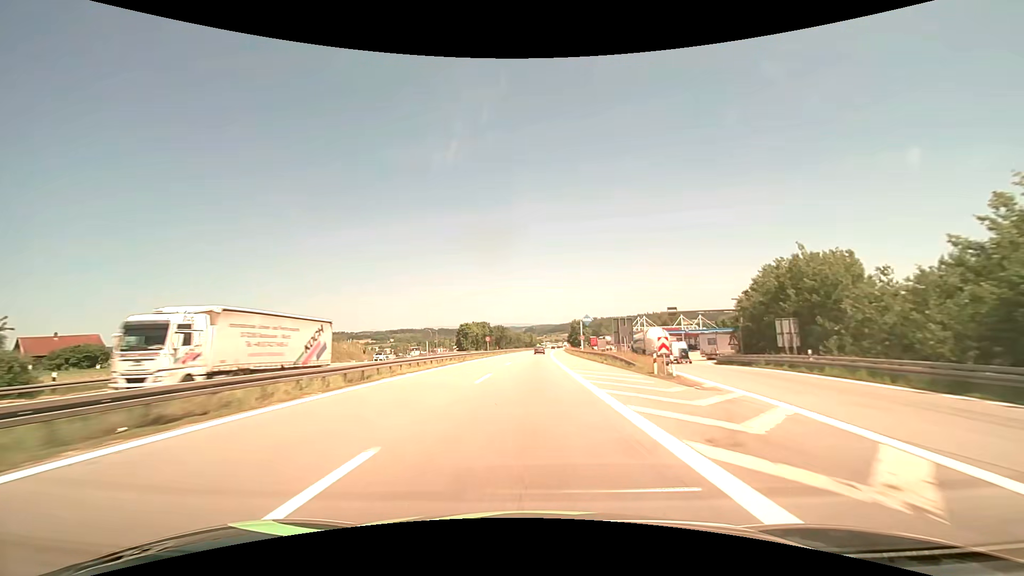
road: motorway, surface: asphalt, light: Day
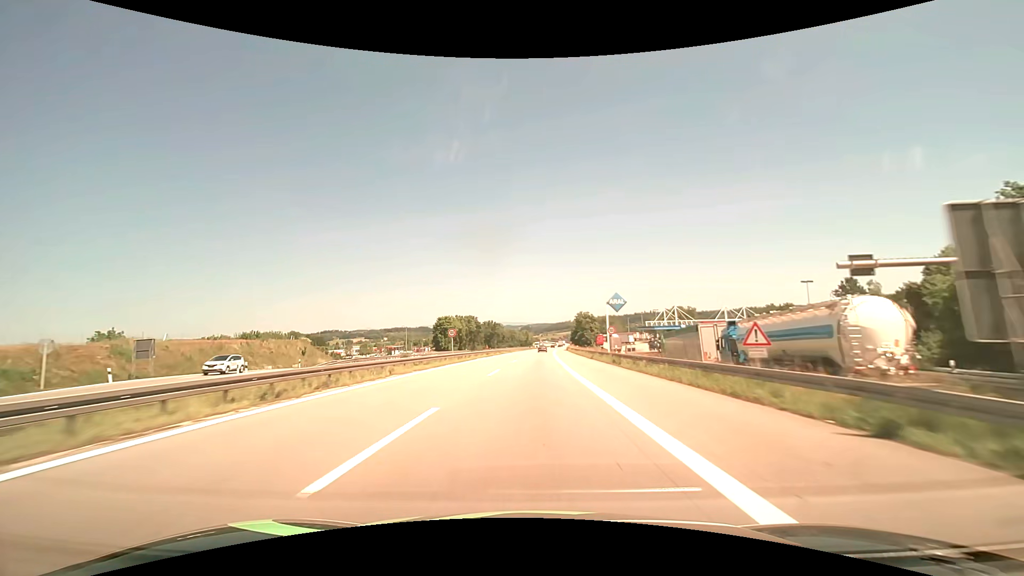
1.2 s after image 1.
(+0.2, +31.7) m; +1°
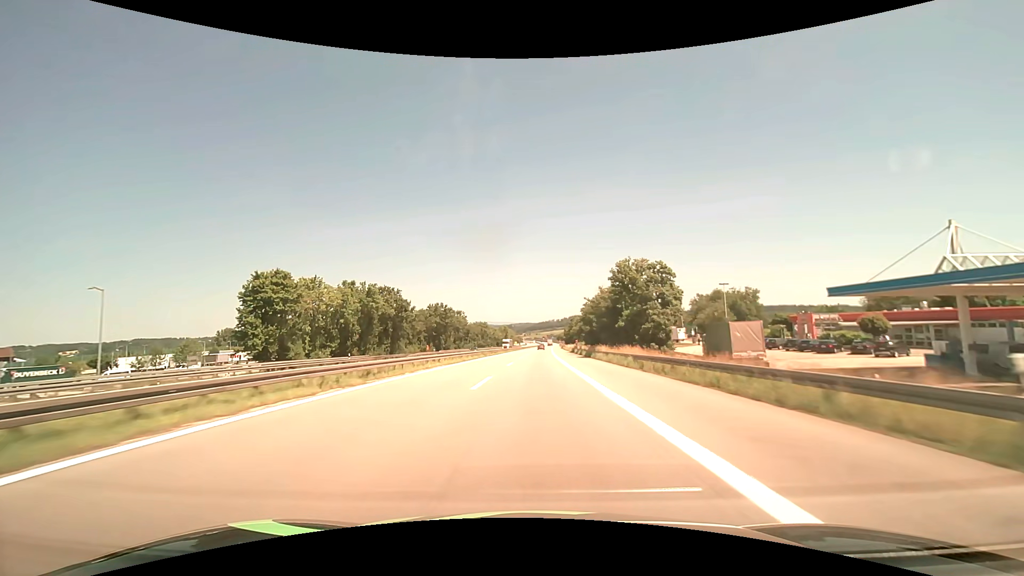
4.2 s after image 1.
(+1.4, +79.2) m; +2°
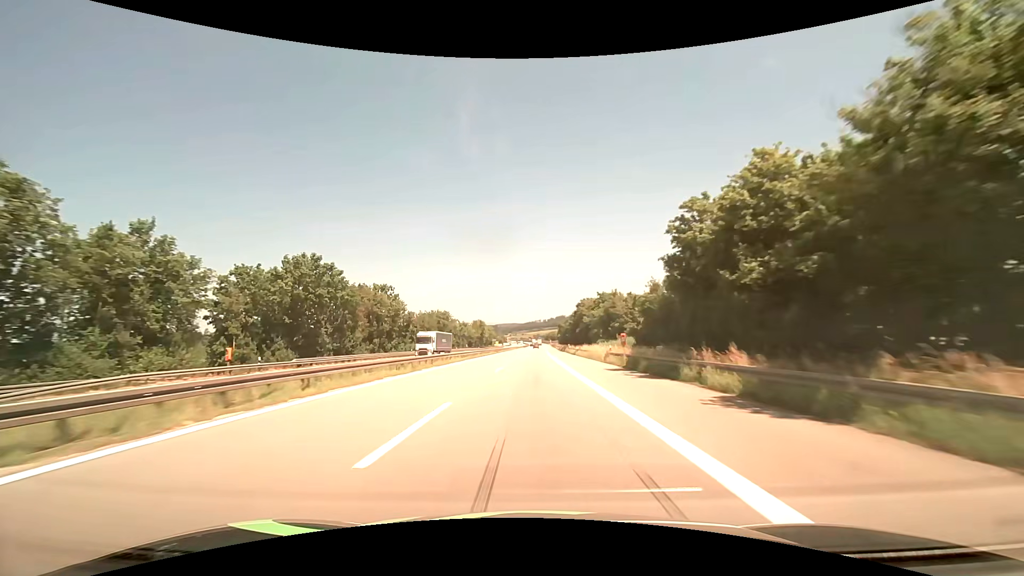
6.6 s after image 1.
(+0.8, +63.4) m; +1°
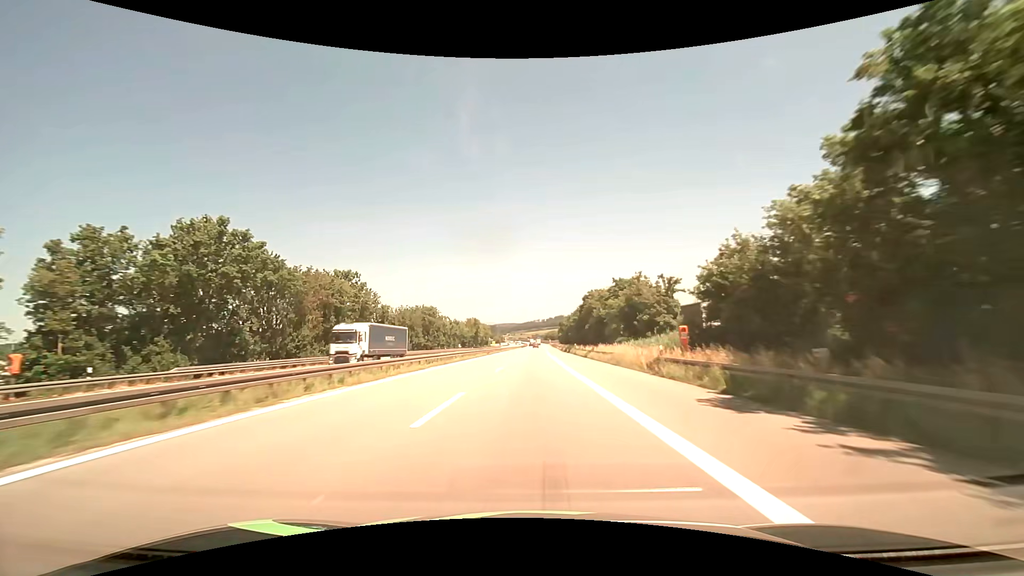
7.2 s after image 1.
(+0.1, +15.9) m; 0°
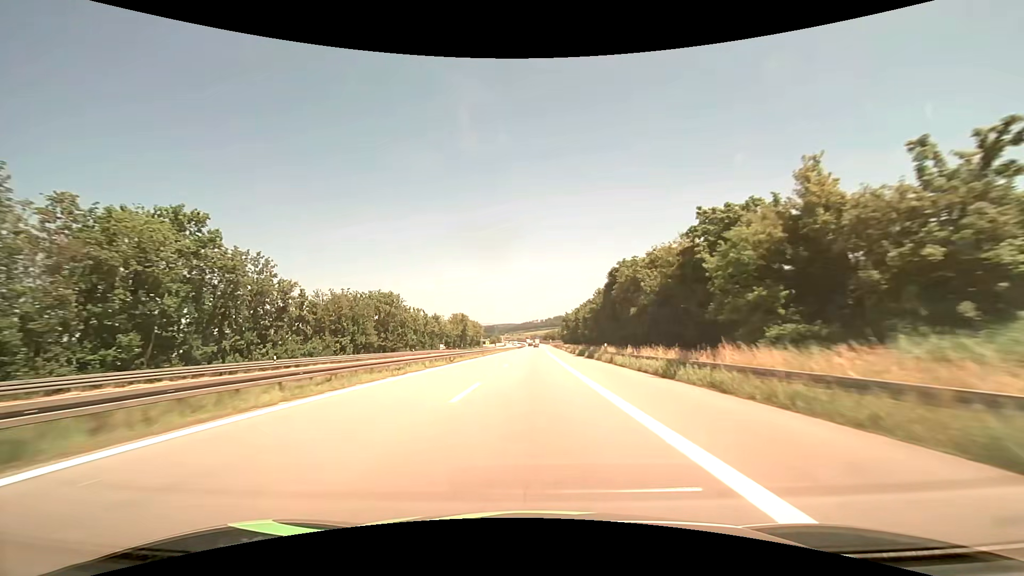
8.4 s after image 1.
(+0.1, +31.7) m; 0°
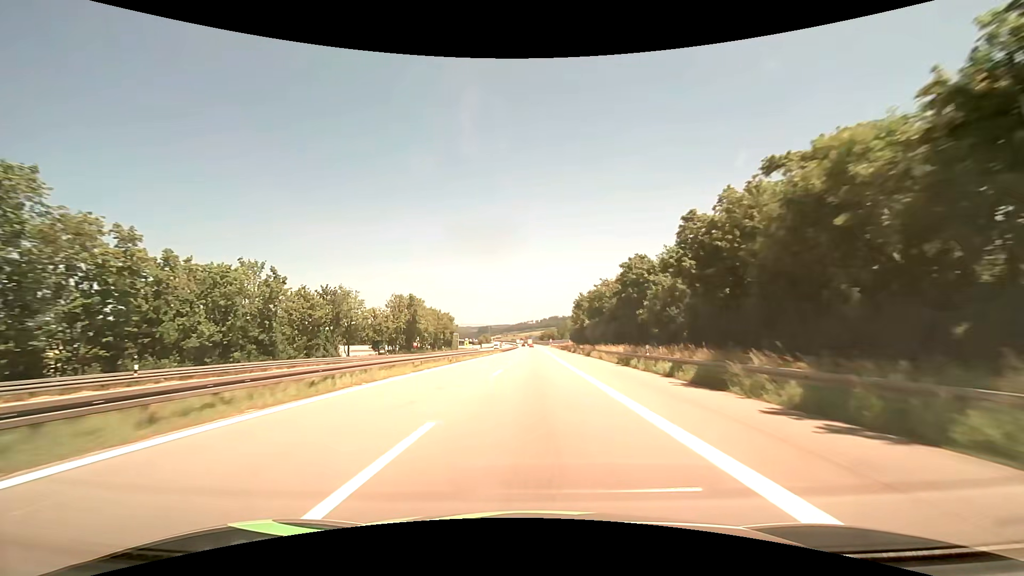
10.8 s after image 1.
(+0.4, +63.4) m; +1°
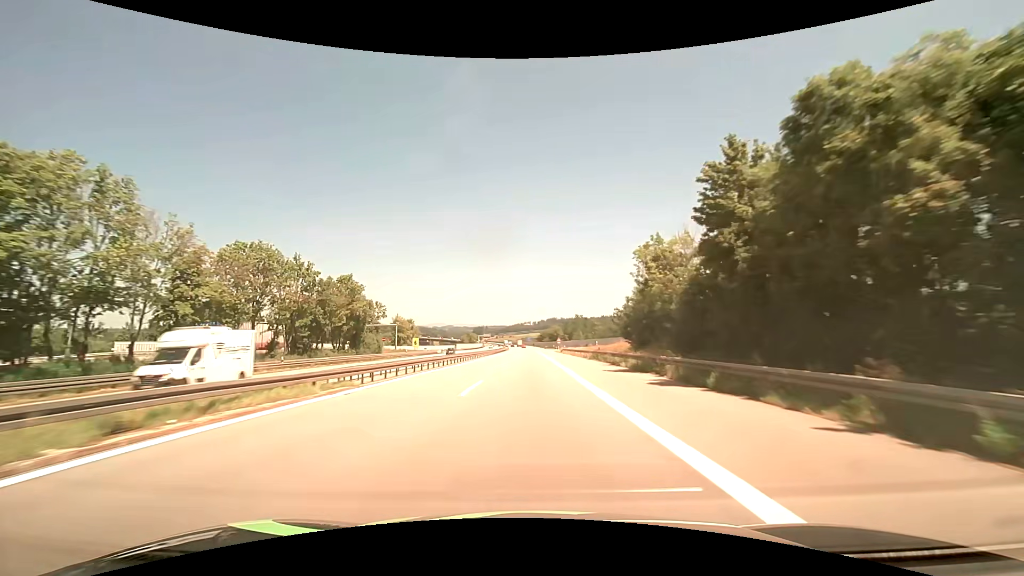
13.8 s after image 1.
(+0.4, +78.9) m; 0°
(0, +10) (0, +20) (0, +30) (0, +40) (0, +50) (0, +60) (0, +70) (0, +80) (0, +90) (-1, +100) m
